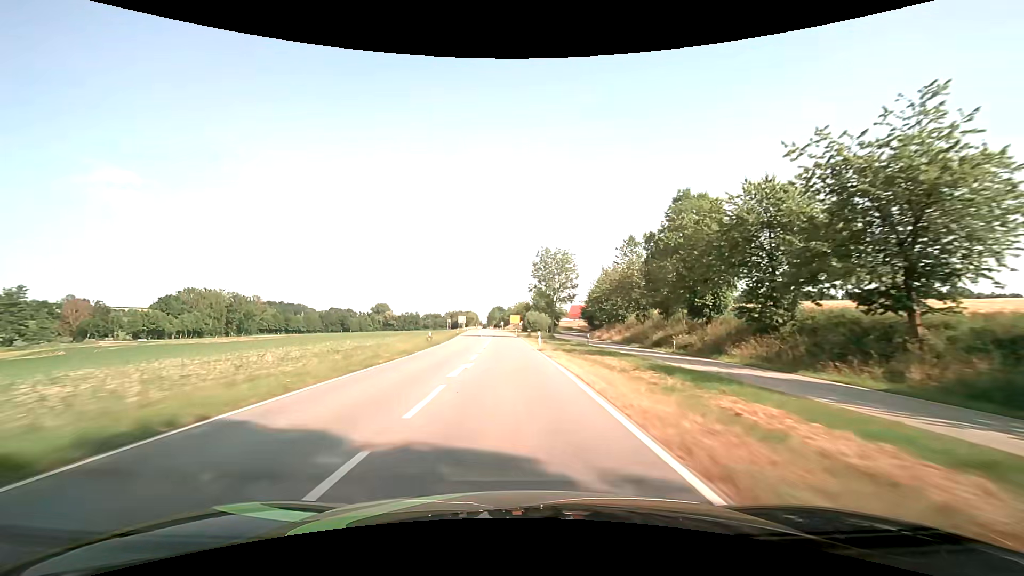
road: secondary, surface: asphalt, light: Day
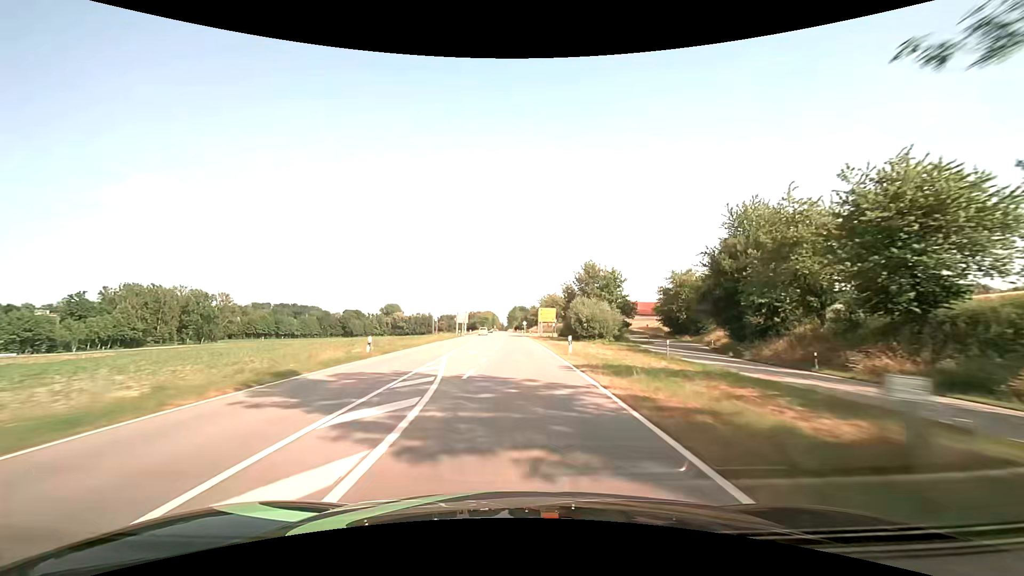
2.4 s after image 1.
(-2.1, +60.9) m; -3°
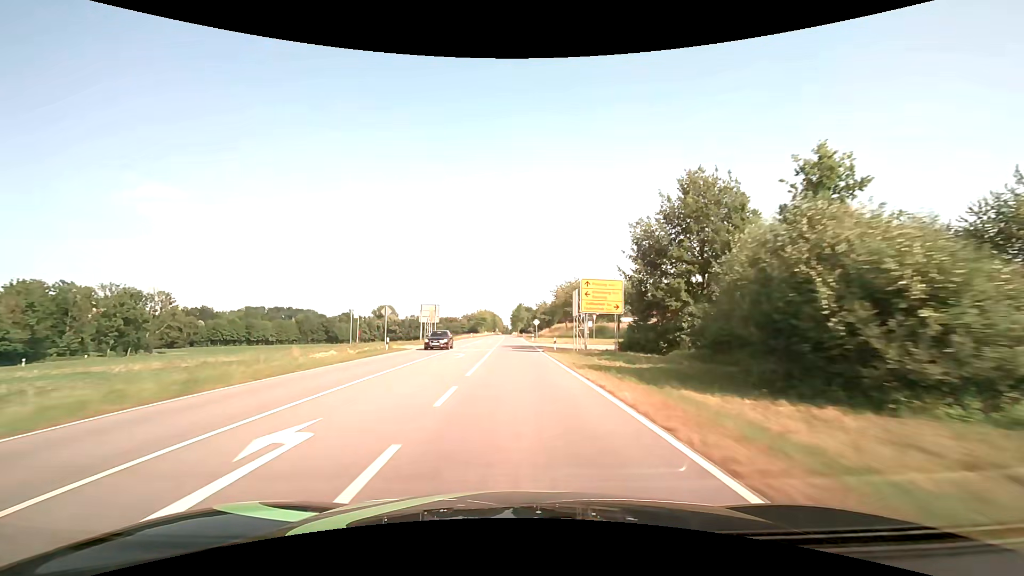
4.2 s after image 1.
(-0.1, +46.5) m; 0°
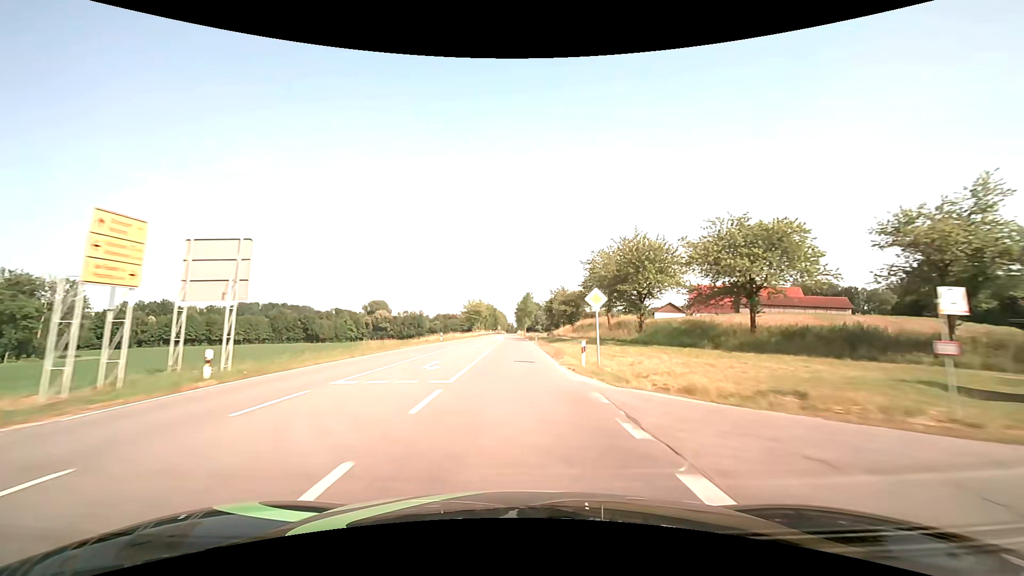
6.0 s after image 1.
(-0.3, +46.8) m; -1°
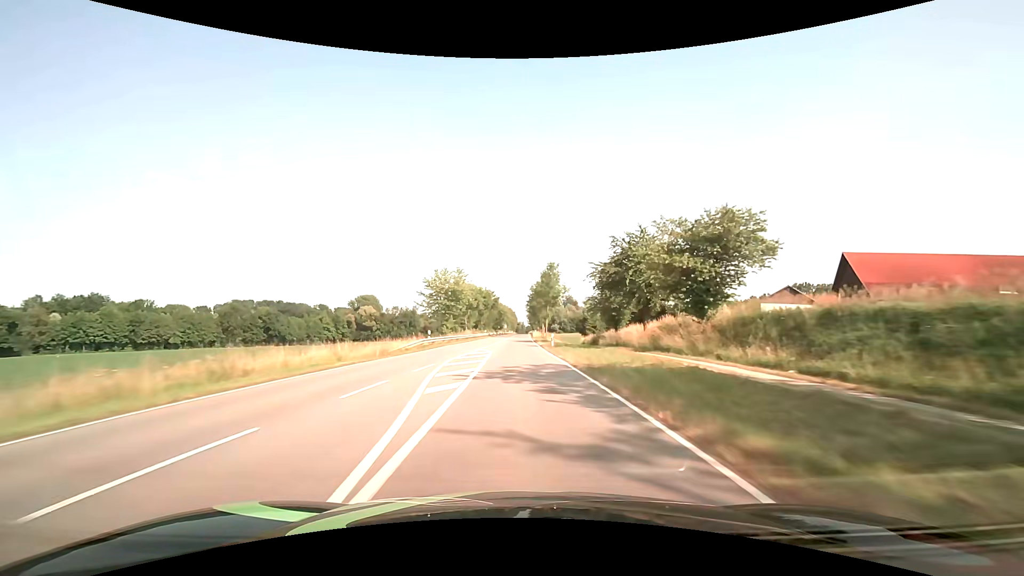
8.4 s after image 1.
(-0.7, +62.5) m; -1°
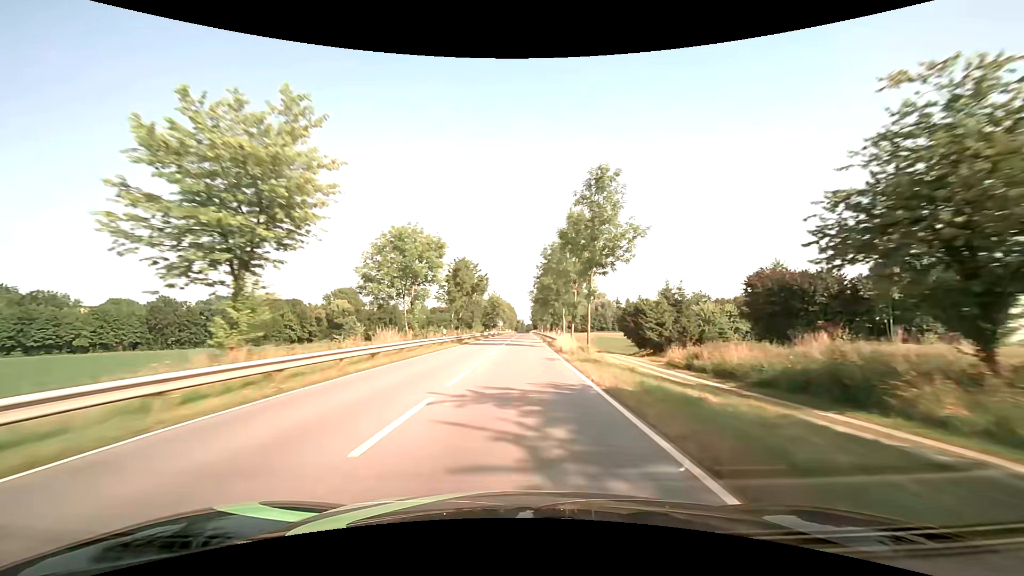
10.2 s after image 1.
(0.0, +47.0) m; 0°
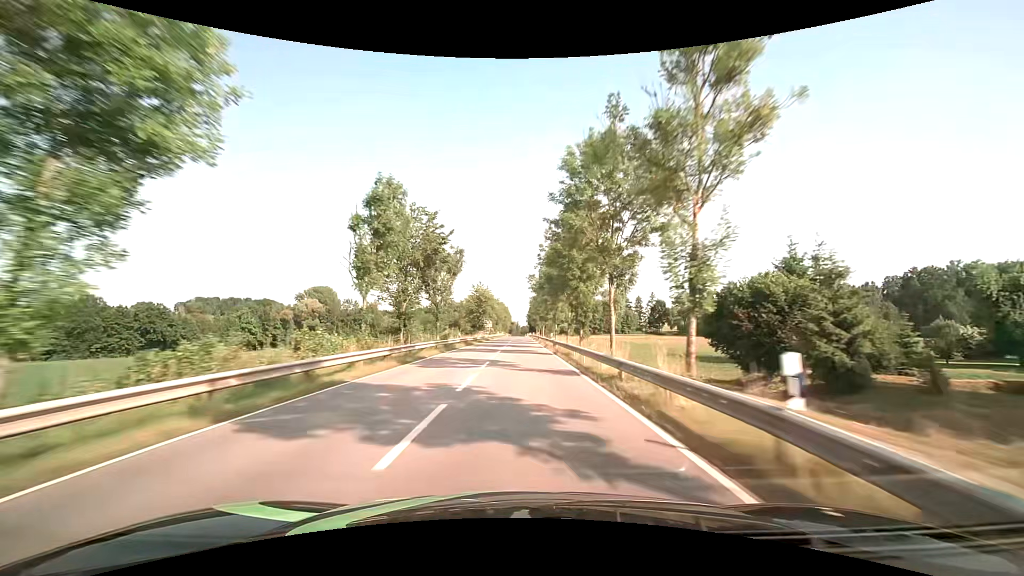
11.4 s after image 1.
(+0.3, +31.4) m; +1°
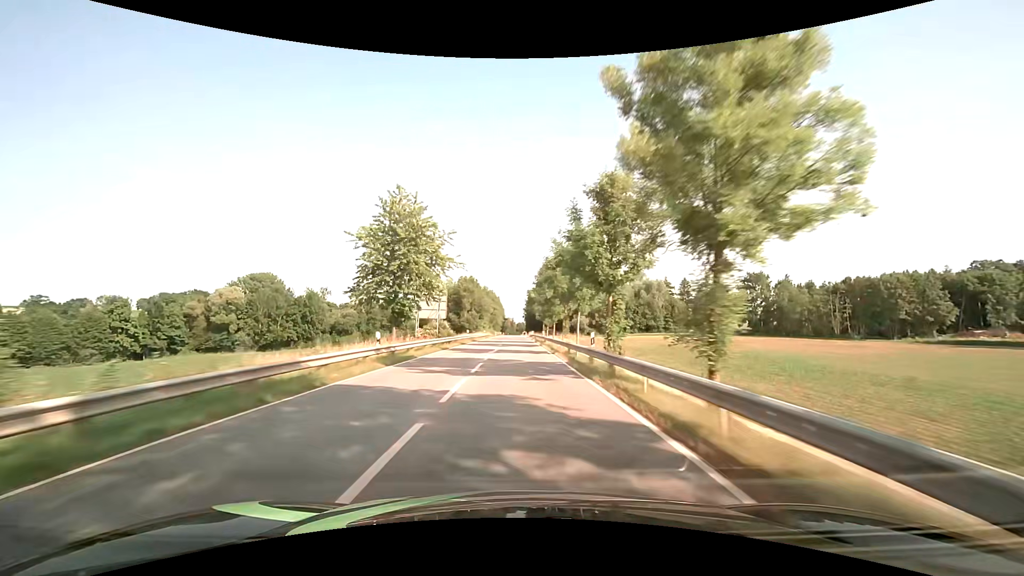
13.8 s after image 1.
(+0.5, +62.9) m; +1°
(0, +10) (0, +20) (0, +30) (0, +40) (0, +50) (0, +60) (0, +70) (0, +80) (0, +90) (0, +100) m
